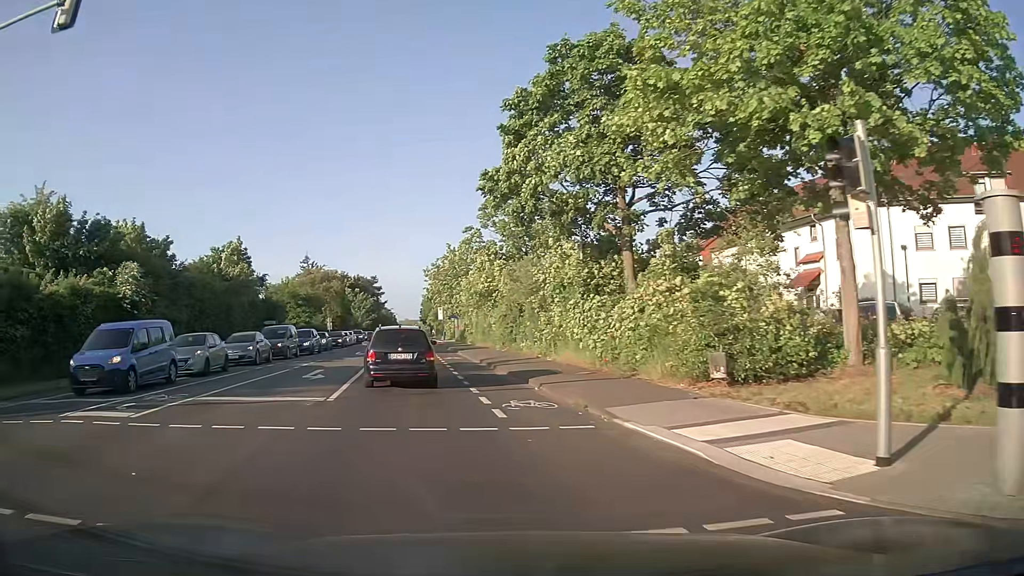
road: secondary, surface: asphalt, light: Day
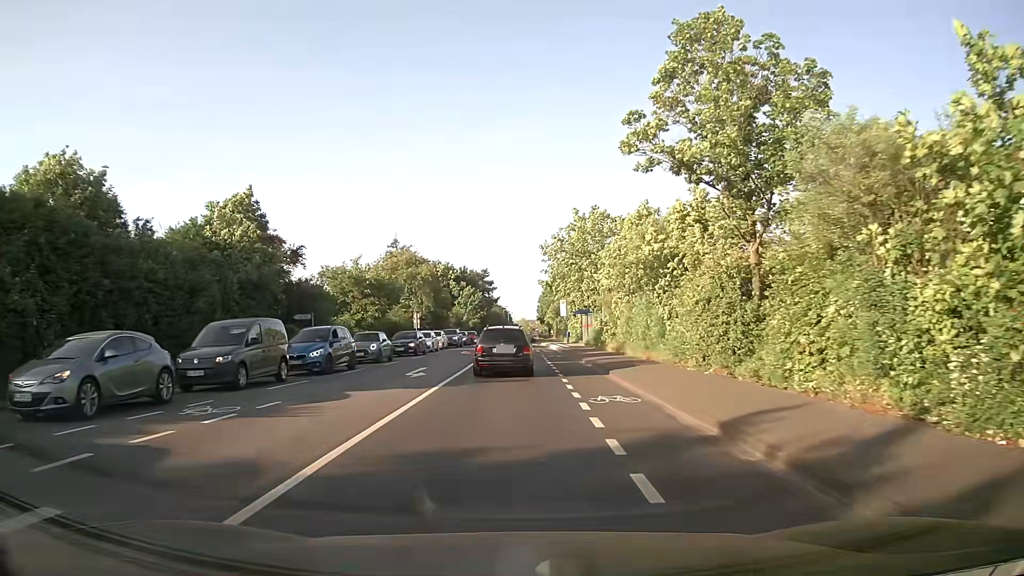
(-2.5, +20.0) m; -10°
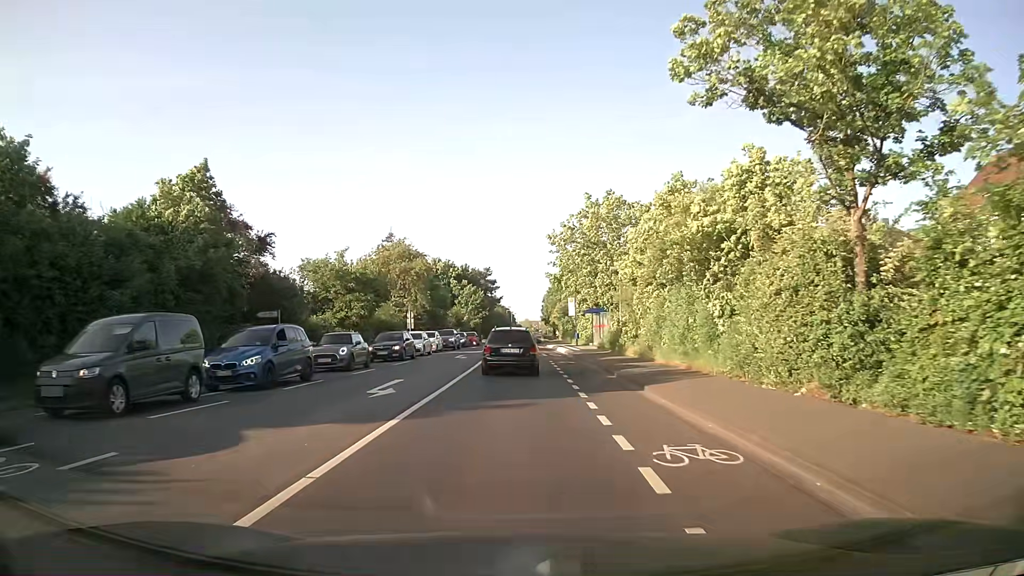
(-0.1, +5.9) m; -1°
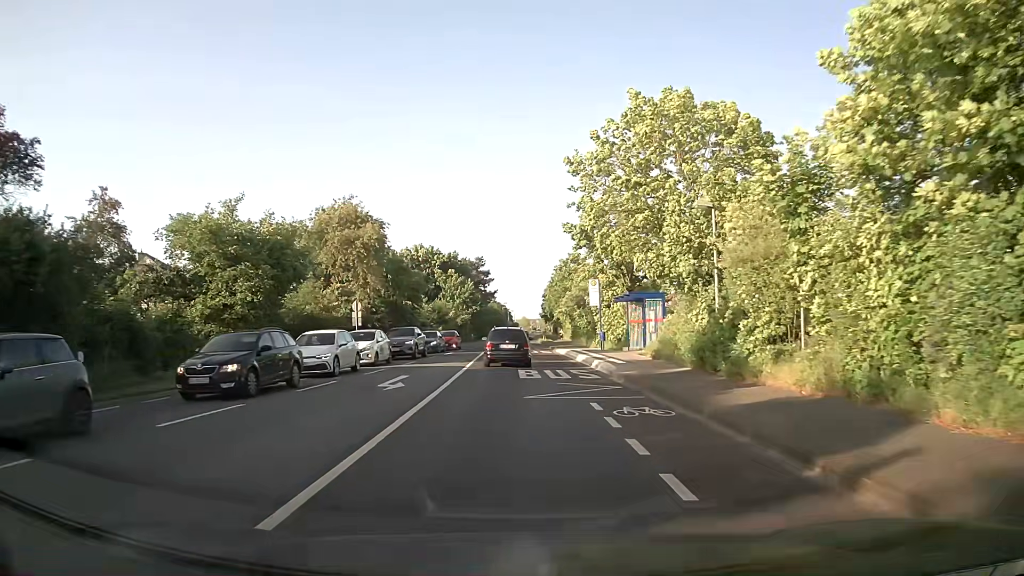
(+0.1, +18.9) m; 0°
